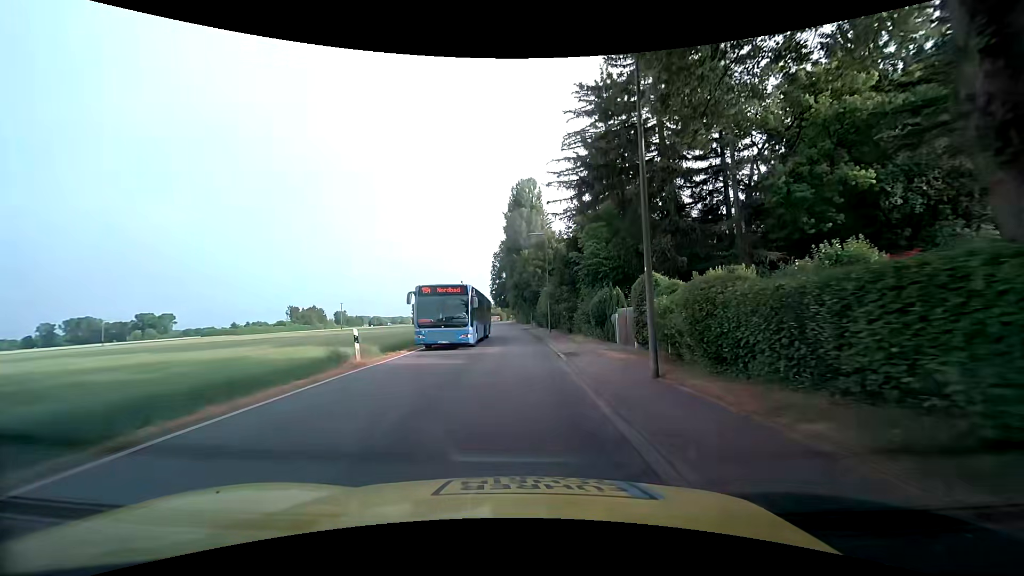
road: tertiary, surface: asphalt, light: Day
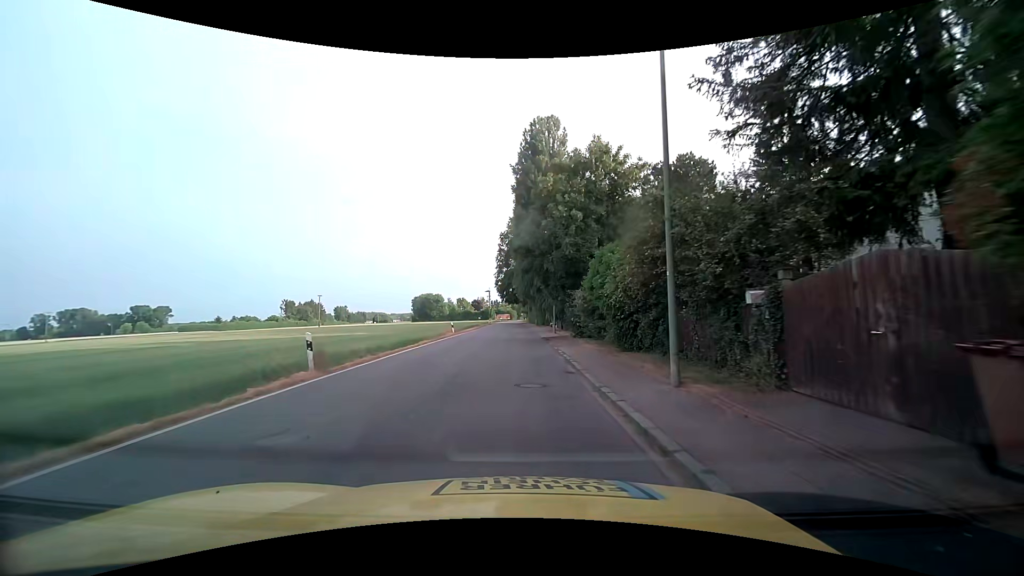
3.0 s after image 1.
(-0.3, +32.0) m; -2°
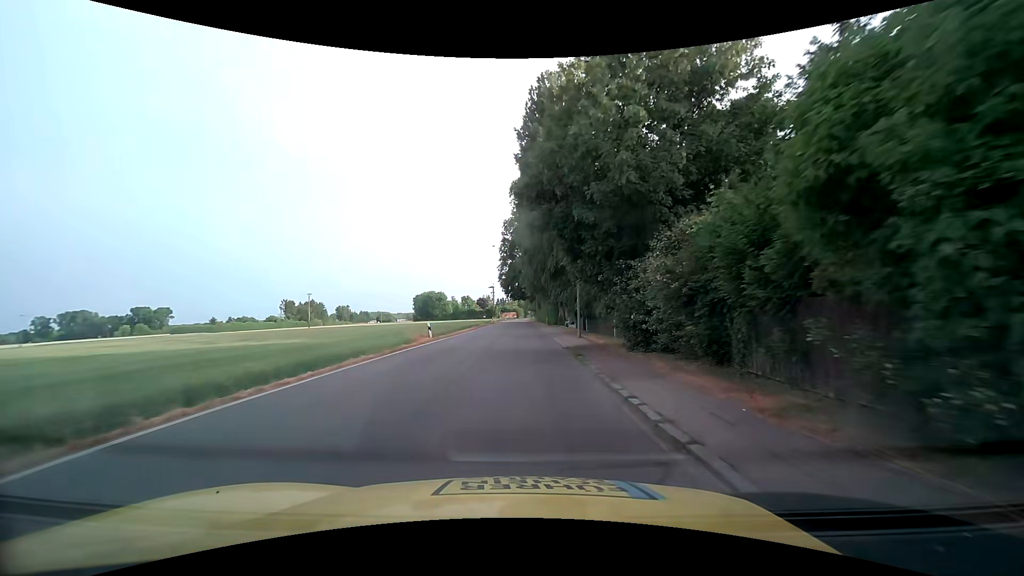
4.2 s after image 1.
(0.0, +13.3) m; 0°
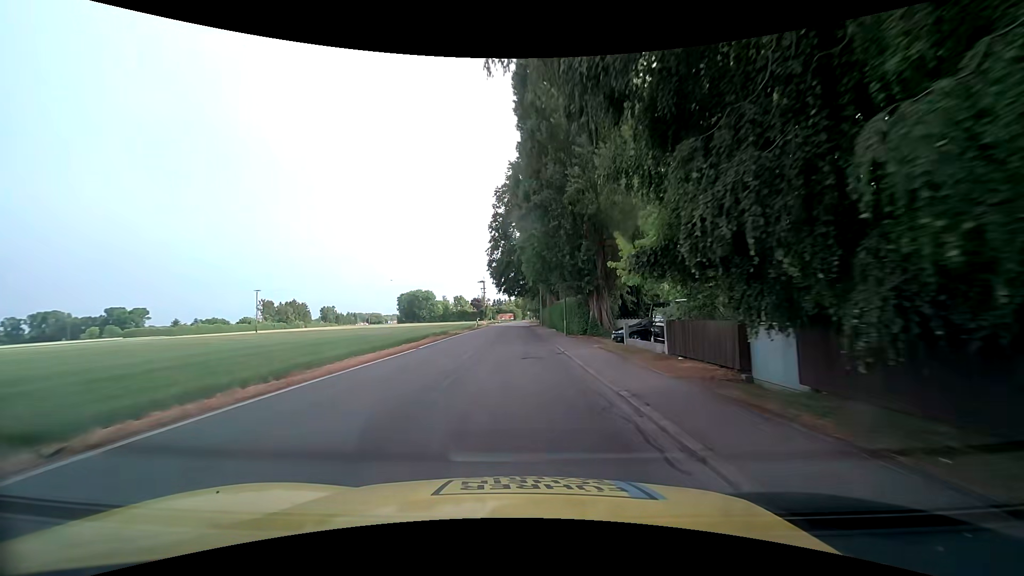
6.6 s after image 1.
(-0.1, +27.4) m; 0°
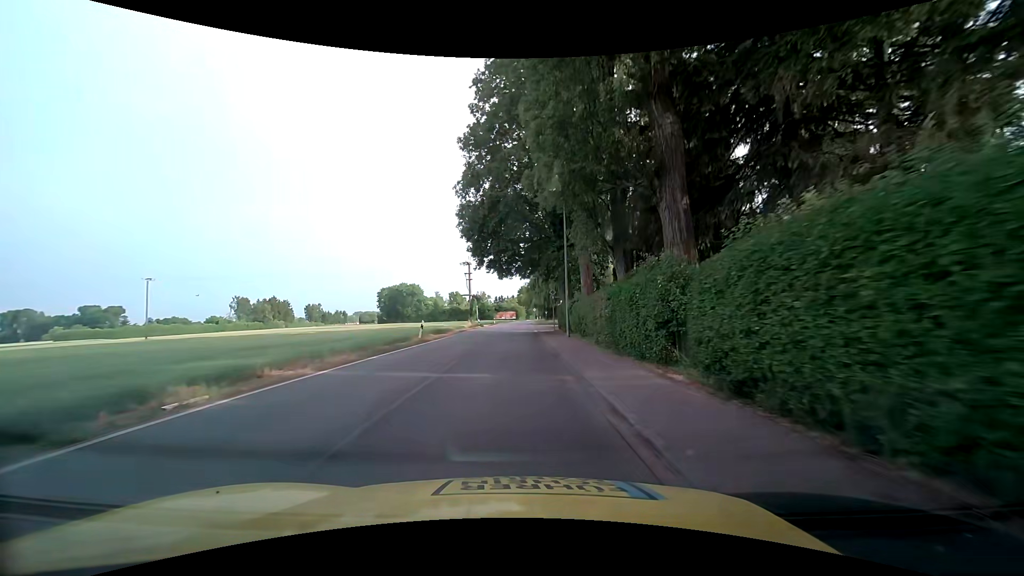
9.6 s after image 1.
(-0.1, +35.8) m; 0°
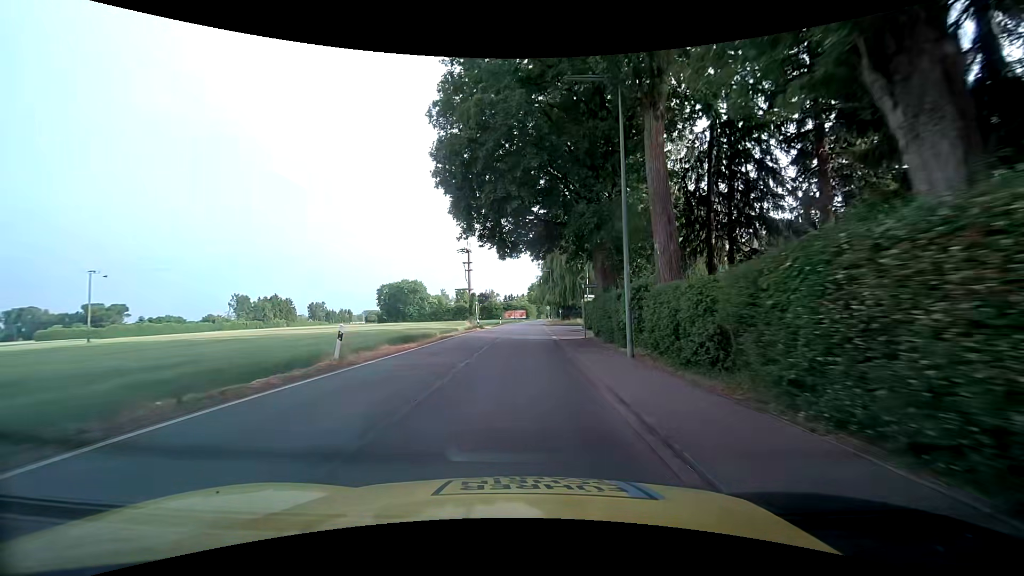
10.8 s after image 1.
(-0.4, +13.9) m; -1°
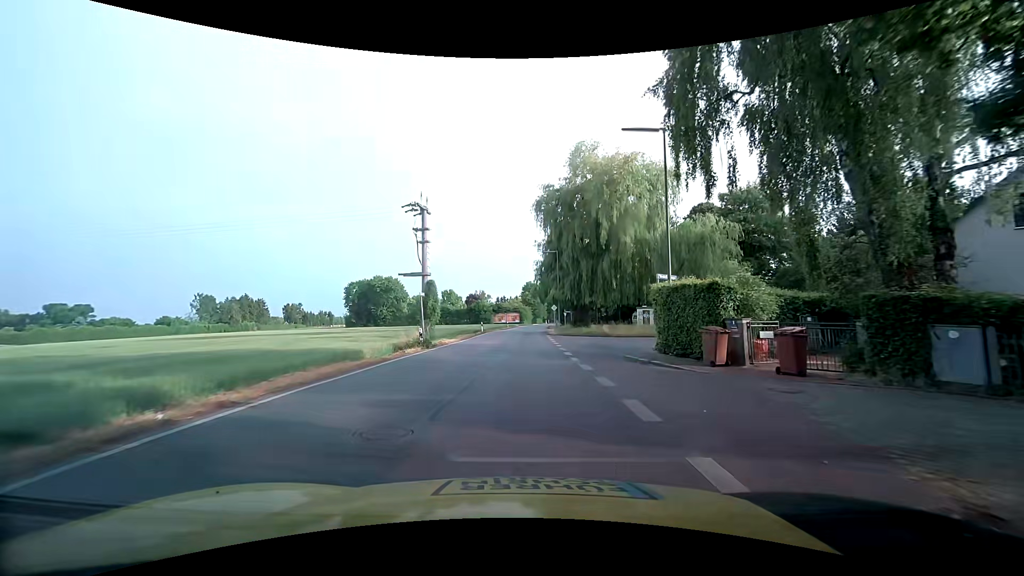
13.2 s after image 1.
(-0.3, +25.1) m; +1°
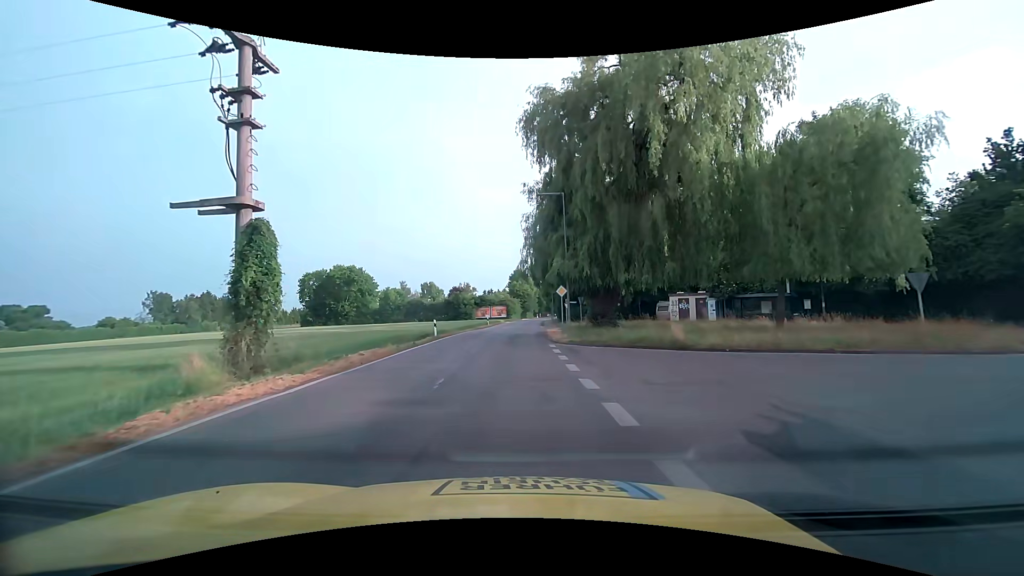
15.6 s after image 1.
(+0.2, +21.5) m; +2°
(0, +10) (-1, +20) (-1, +30) (-1, +40) (-1, +50) (-1, +60) (-1, +70) (-1, +80) (0, +90) (0, +100) m
